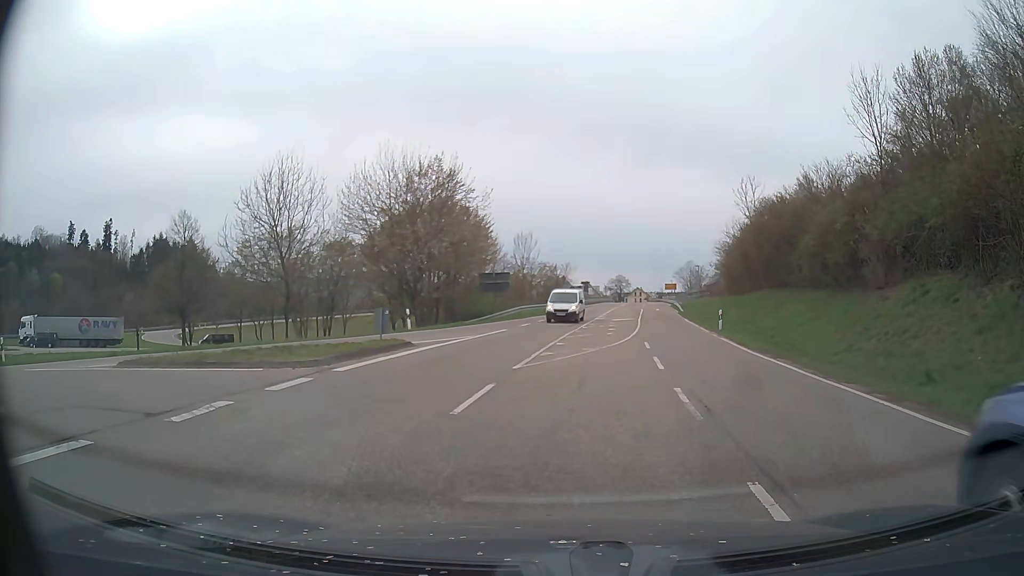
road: secondary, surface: asphalt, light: Day
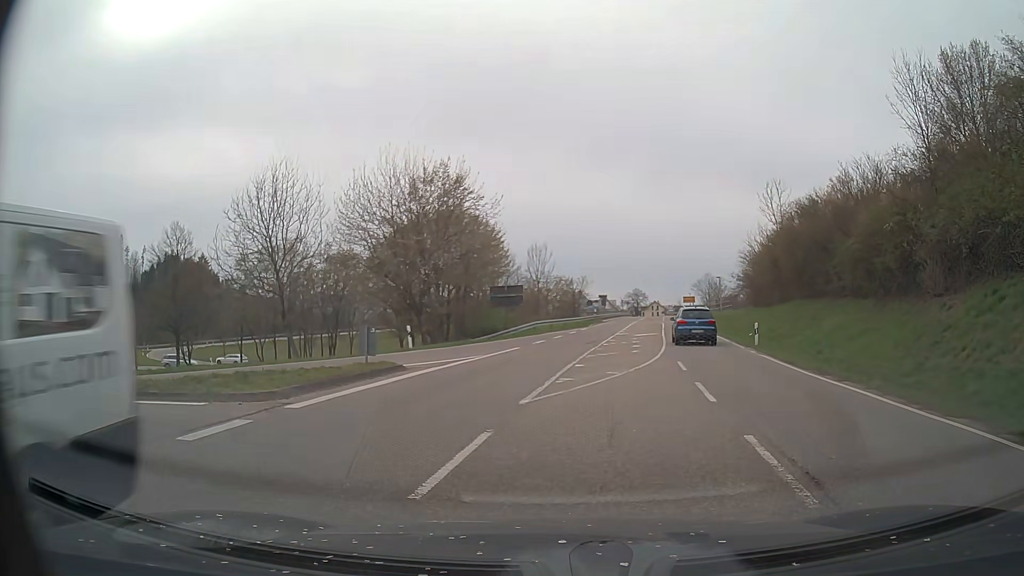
(+0.1, +3.3) m; +1°
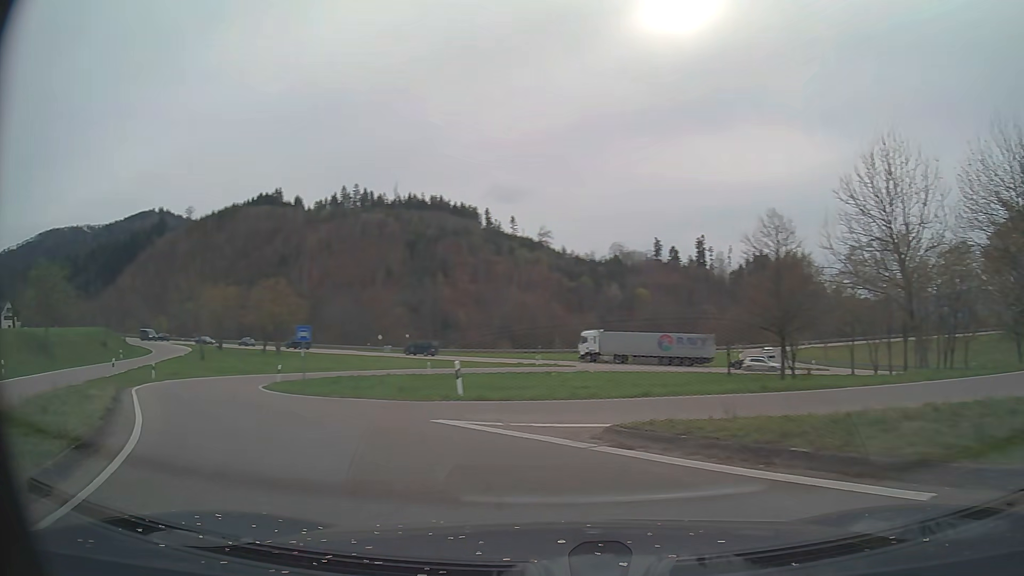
(-3.0, +5.9) m; -55°
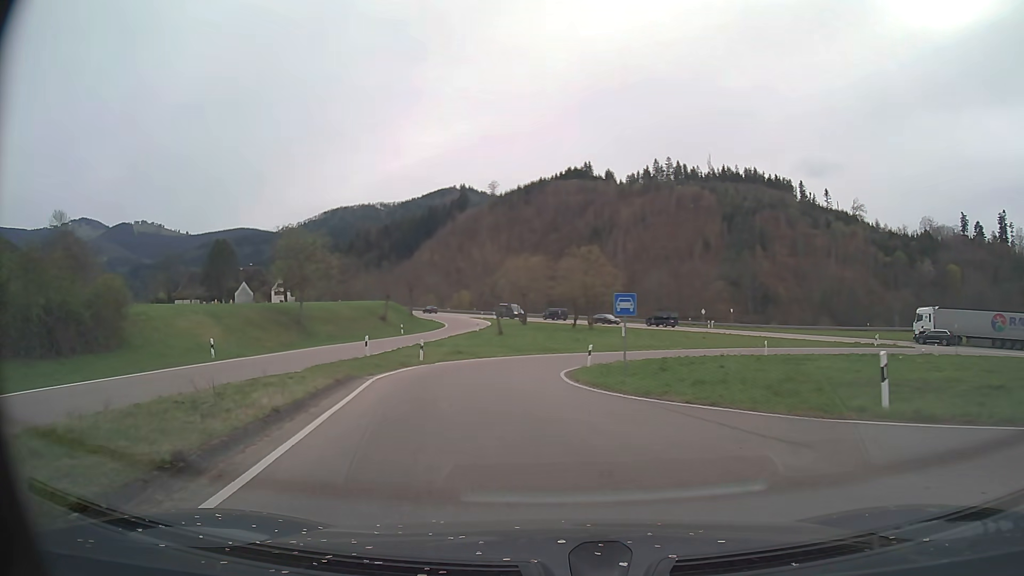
(-1.7, +7.6) m; -23°
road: trunk_link
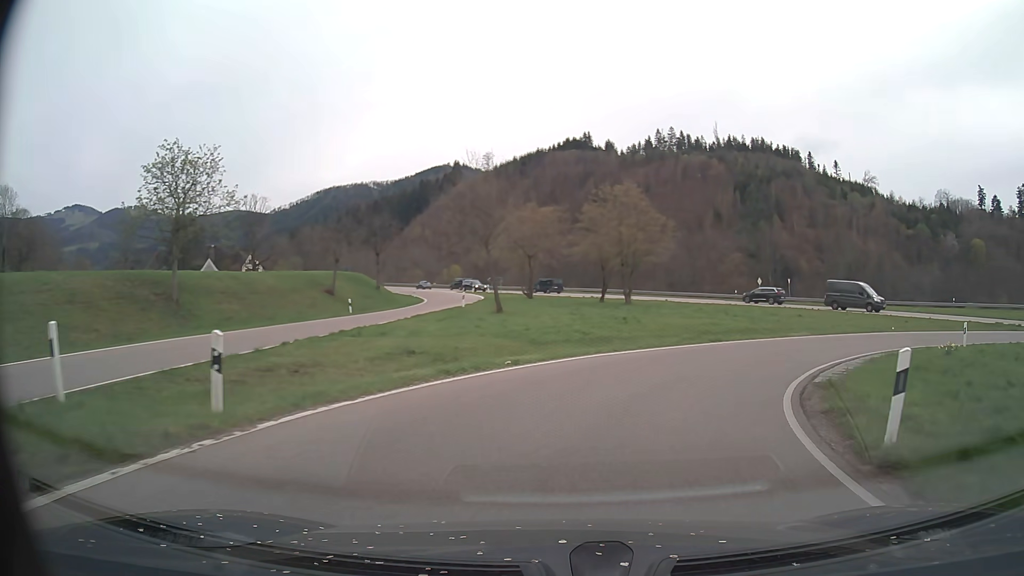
(-2.6, +22.6) m; -2°
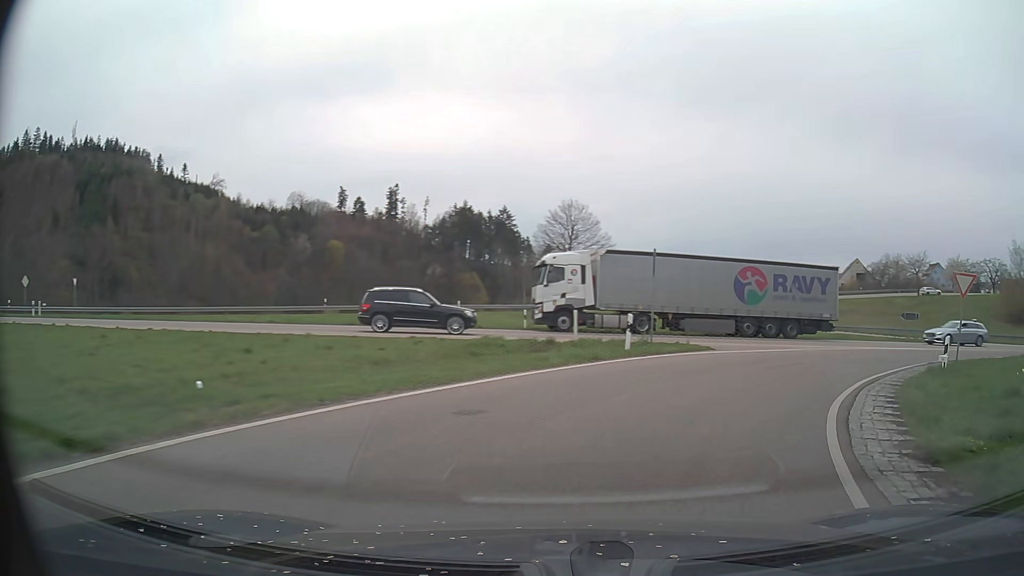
(+13.2, +25.8) m; +56°
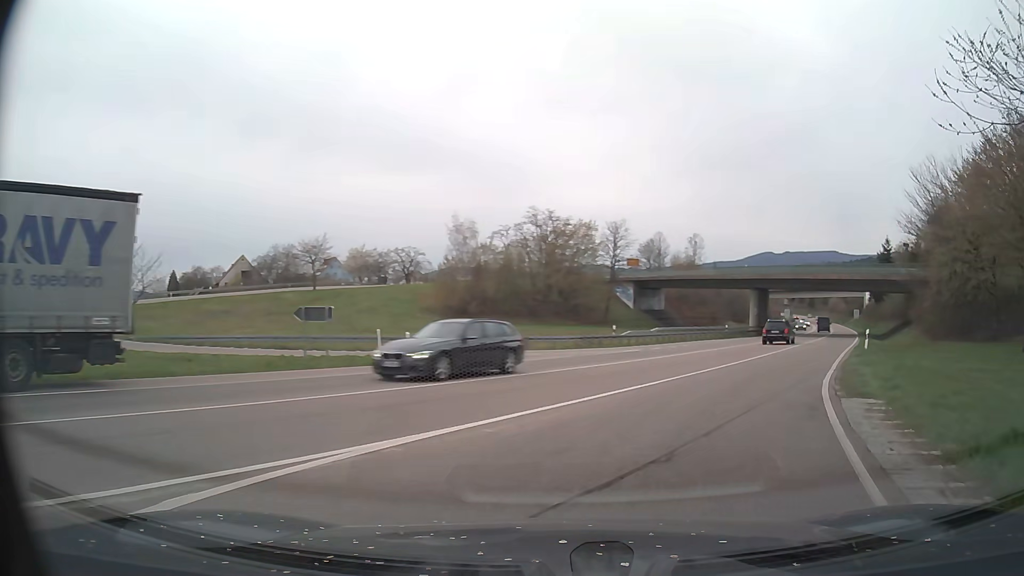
(+10.4, +21.1) m; +54°
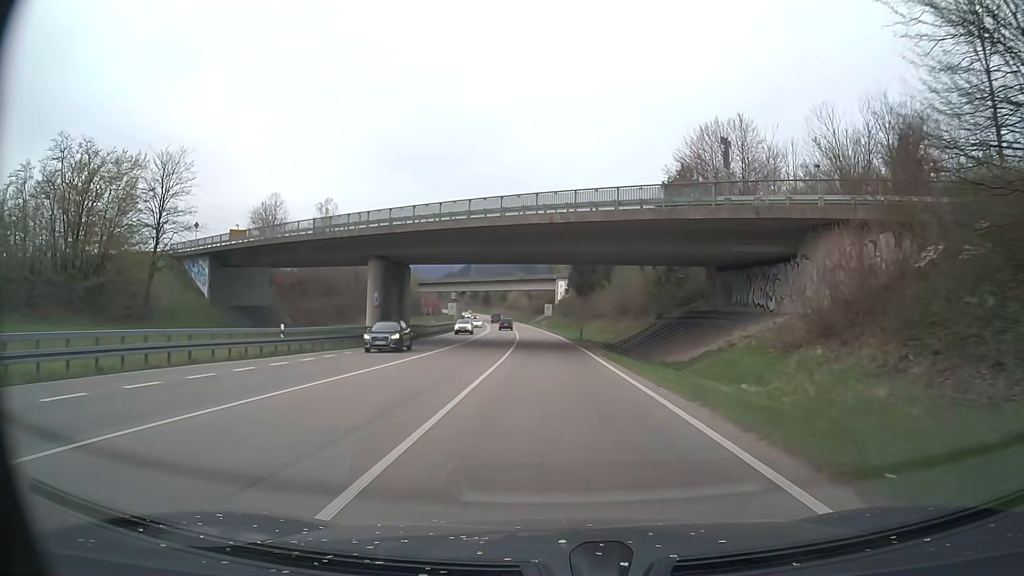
(+14.2, +36.6) m; +28°
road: trunk
(0, +10) (0, +20) (0, +30) (0, +40) (-1, +50) (-1, +60) (-2, +70) (-2, +80) (-3, +90) (-4, +100) m
